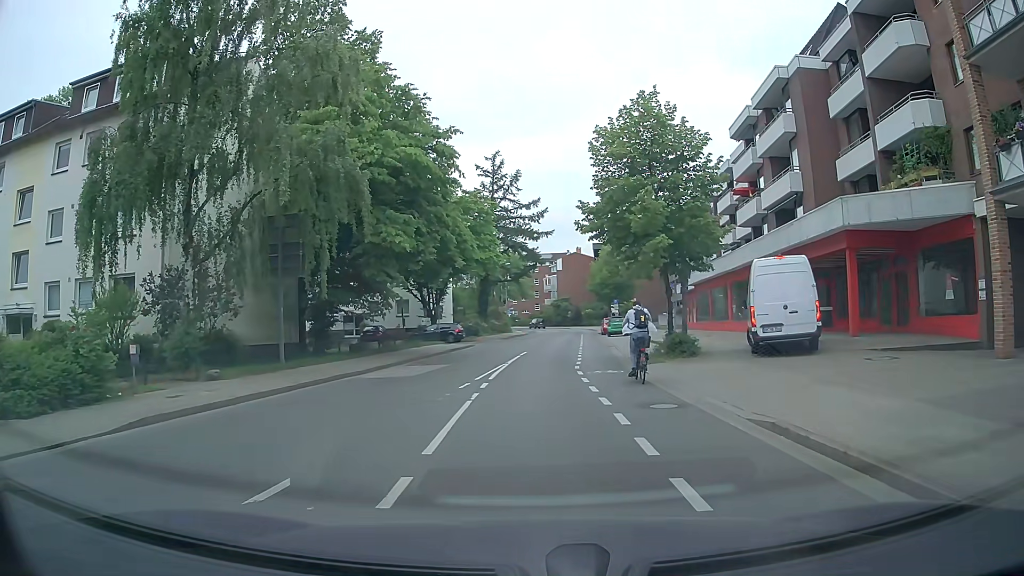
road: tertiary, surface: asphalt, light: Day
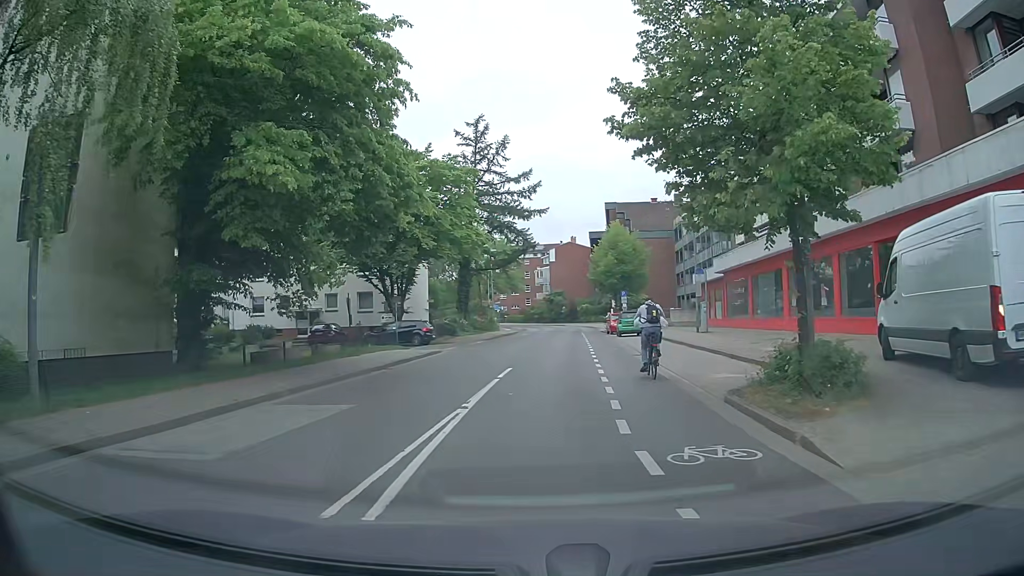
(-0.3, +11.3) m; 0°
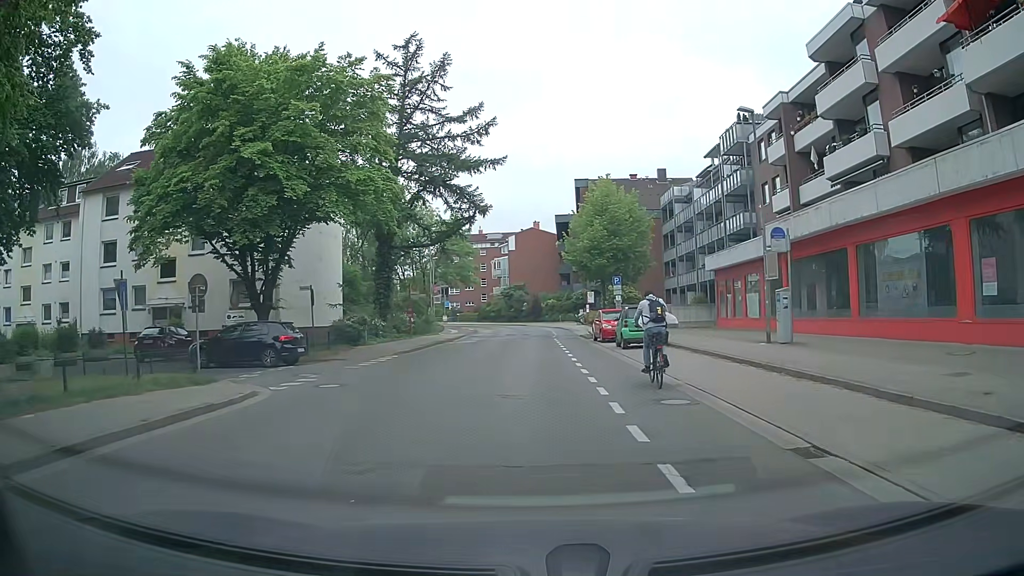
(+0.2, +16.8) m; +3°
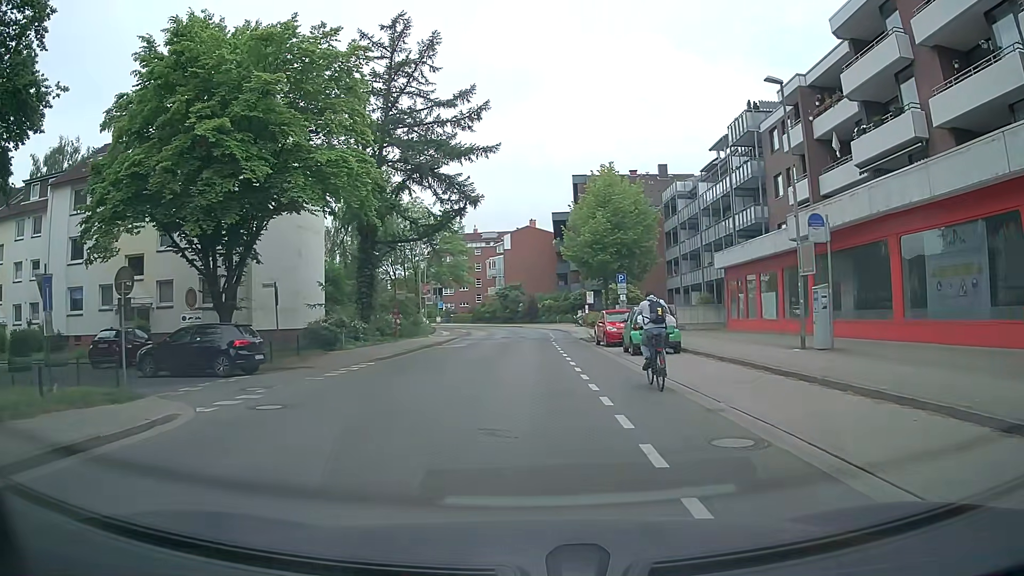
(0.0, +3.2) m; 0°
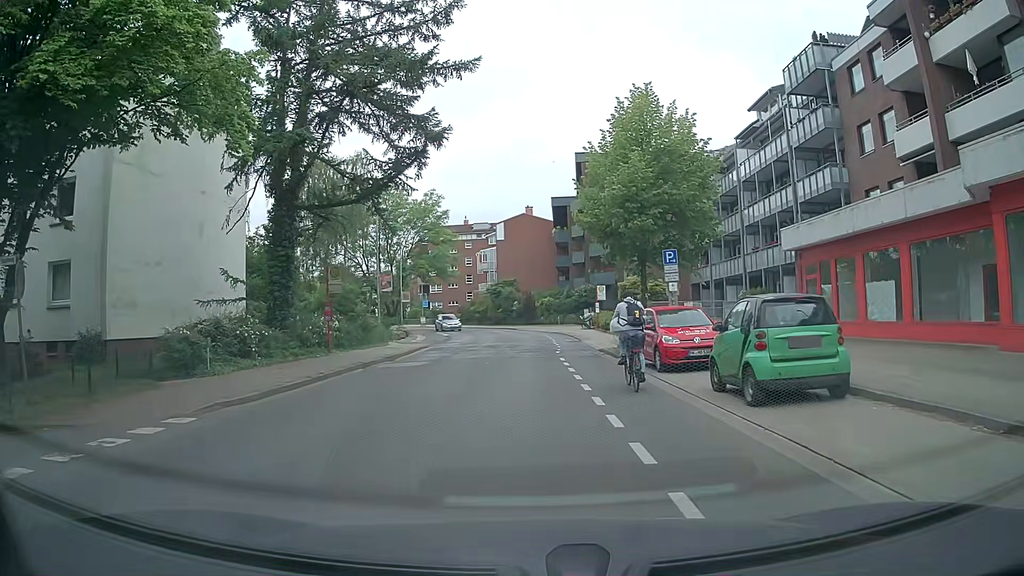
(+0.1, +11.8) m; +1°
(0, +10) (0, +20) (0, +30) (0, +40) (-1, +50) (-3, +60) (-7, +69) (-11, +78) (-16, +87) (-21, +95) m
